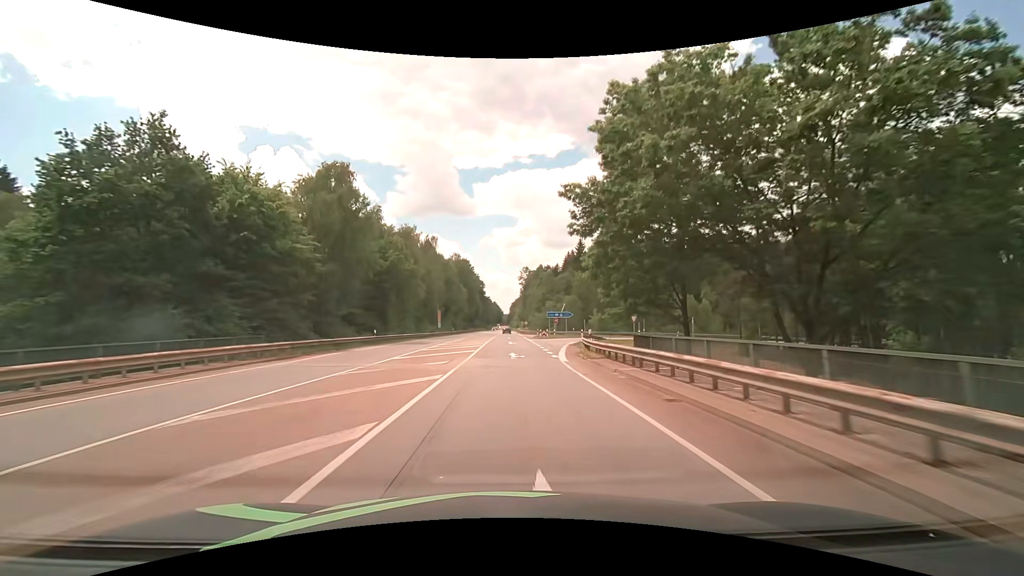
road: secondary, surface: asphalt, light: Day
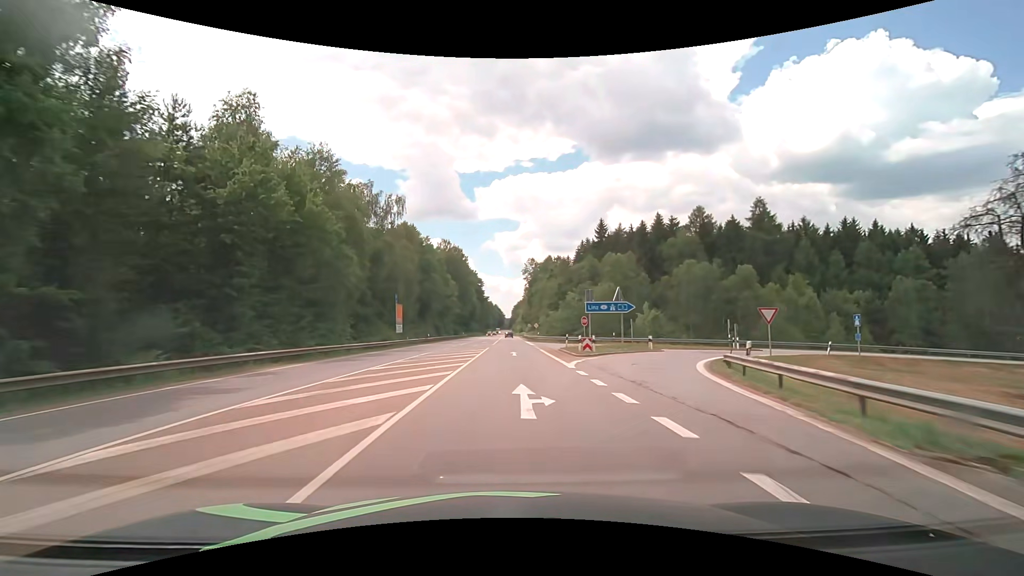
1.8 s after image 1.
(-0.1, +32.3) m; -1°
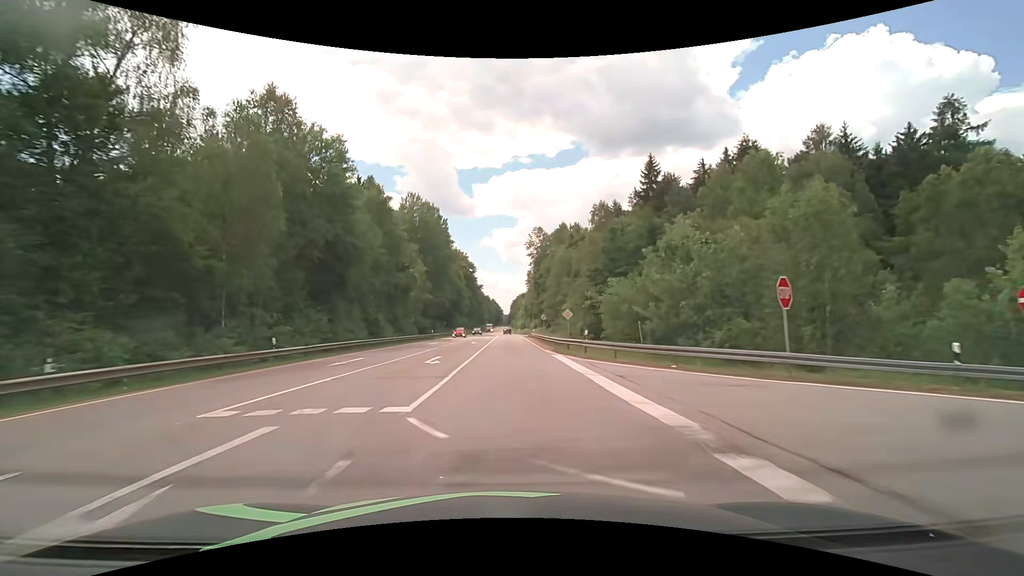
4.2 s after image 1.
(+0.2, +43.0) m; 0°
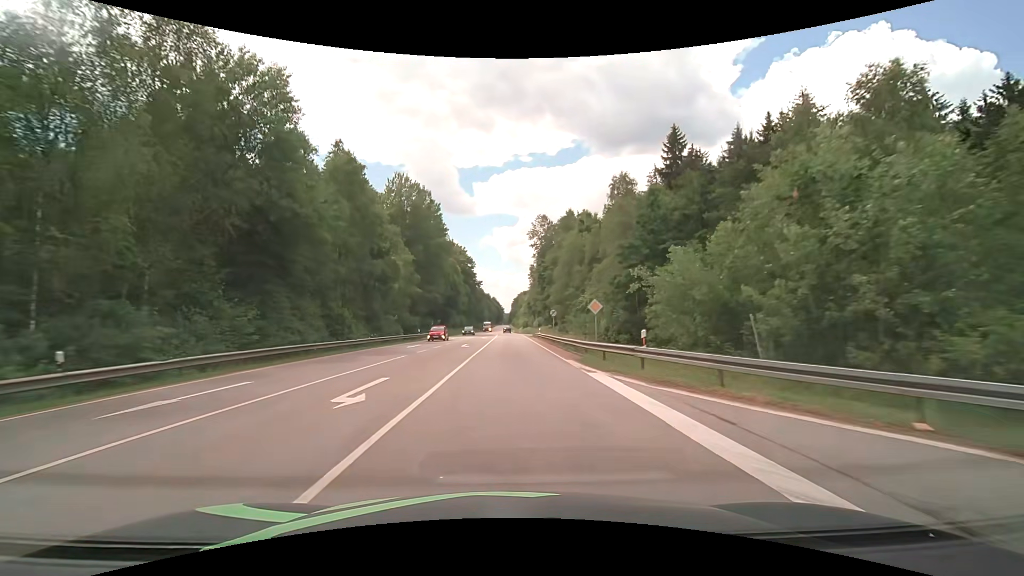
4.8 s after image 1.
(0.0, +10.8) m; 0°
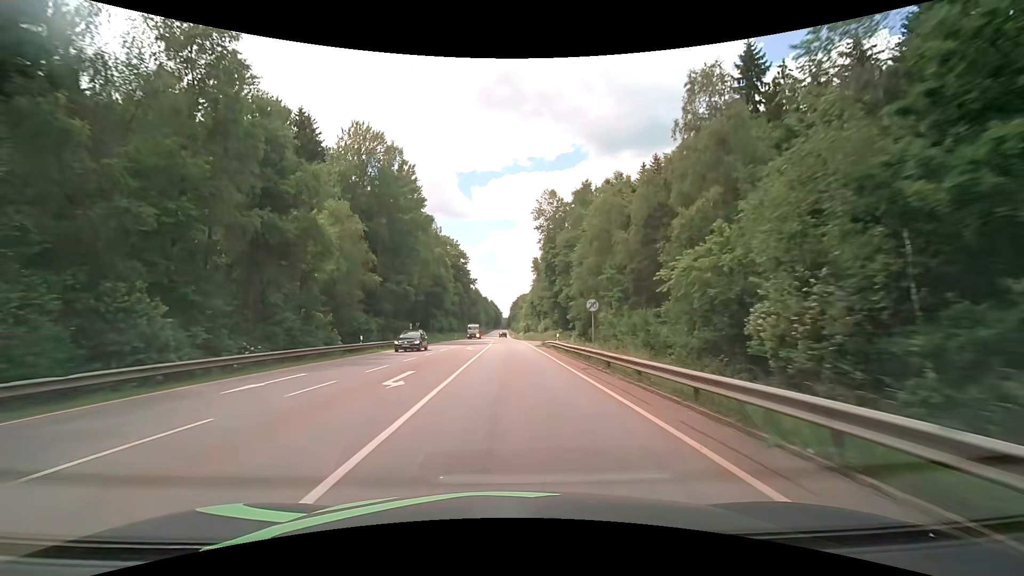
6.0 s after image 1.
(+0.1, +21.6) m; 0°
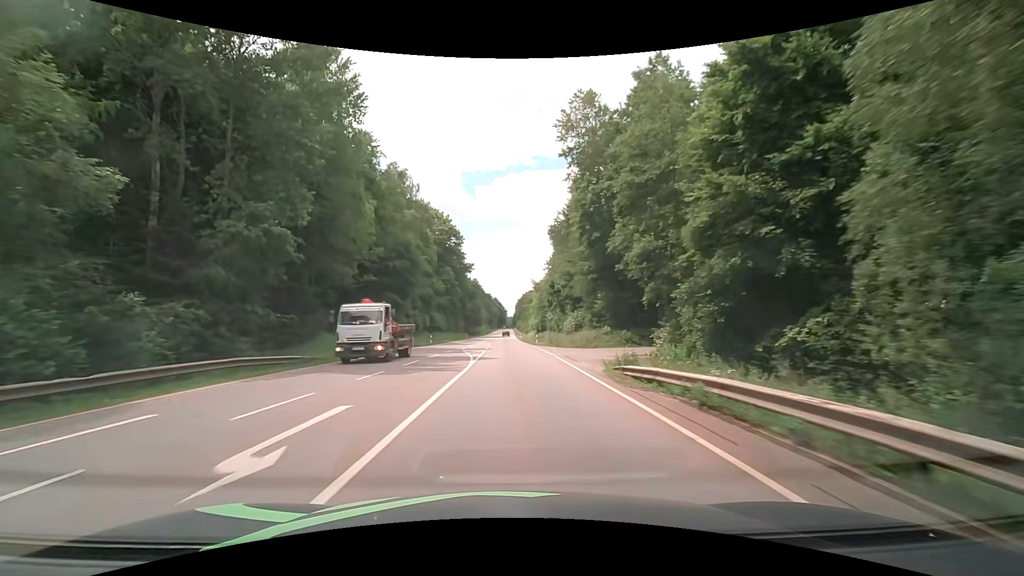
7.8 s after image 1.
(-0.2, +33.2) m; 0°
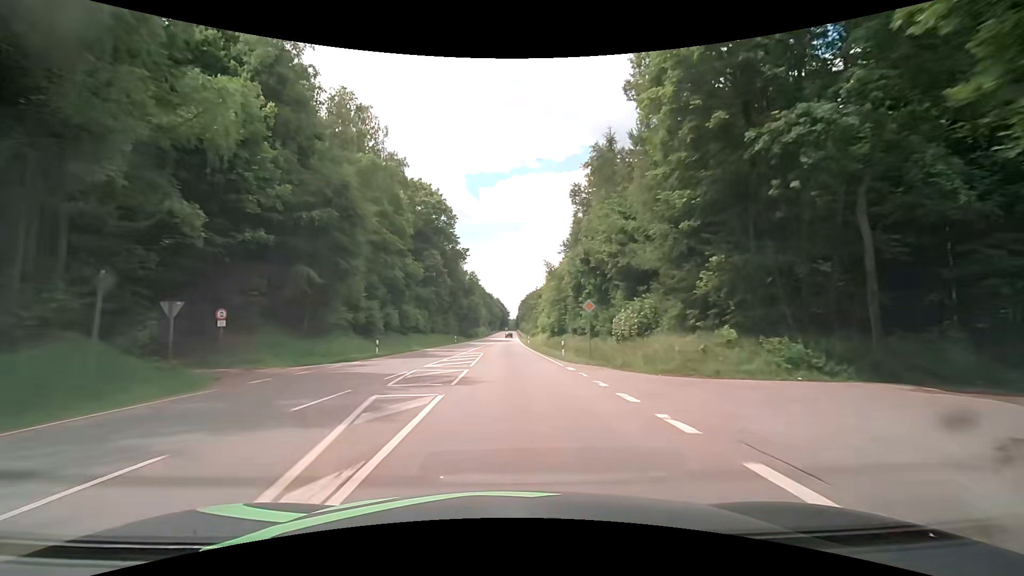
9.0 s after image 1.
(-0.2, +23.6) m; -1°
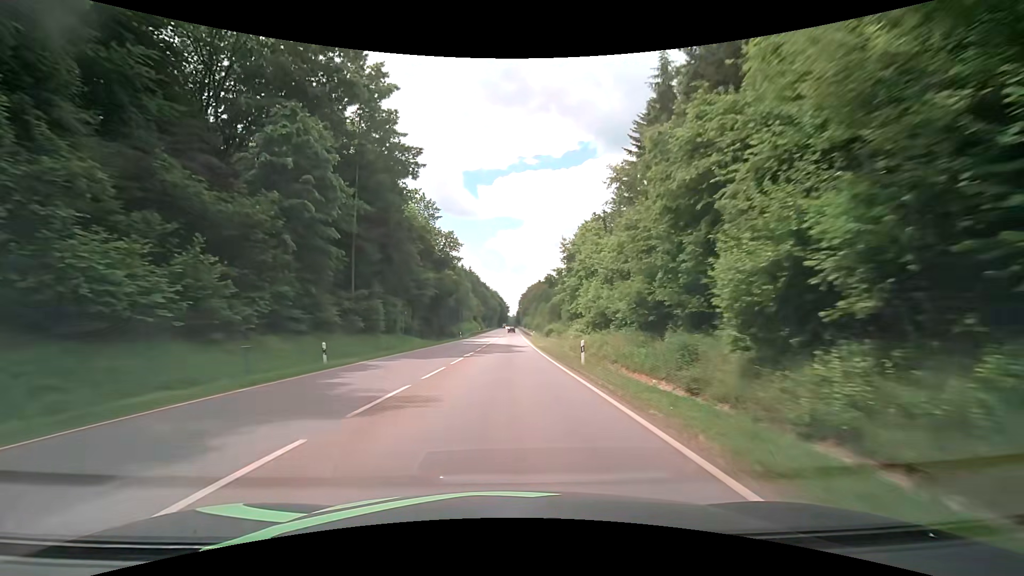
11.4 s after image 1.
(0.0, +50.7) m; 0°
(0, +10) (0, +20) (0, +30) (0, +40) (0, +50) (0, +60) (0, +70) (0, +80) (+1, +90) (+1, +100) m
